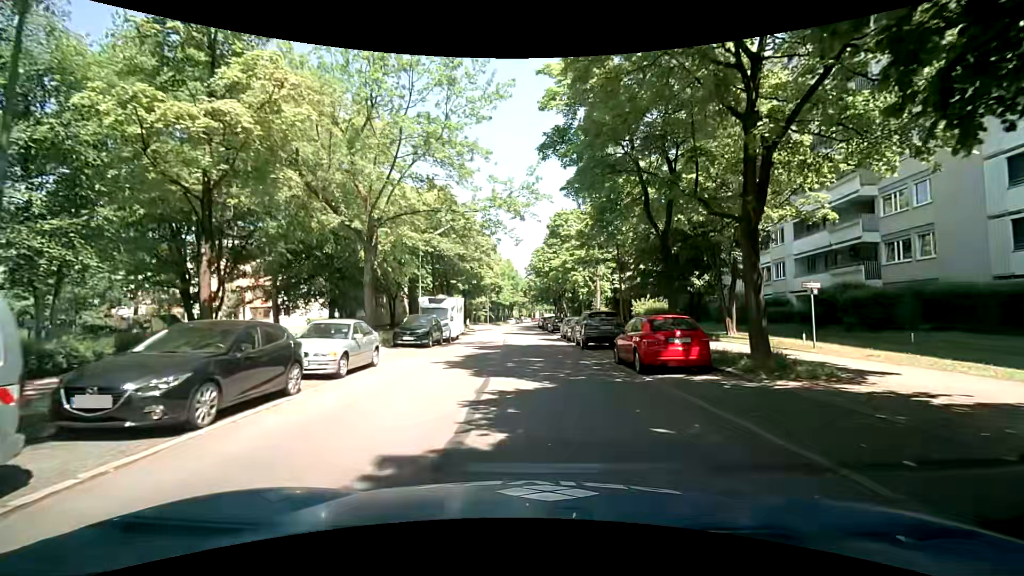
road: residential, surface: asphalt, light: Day
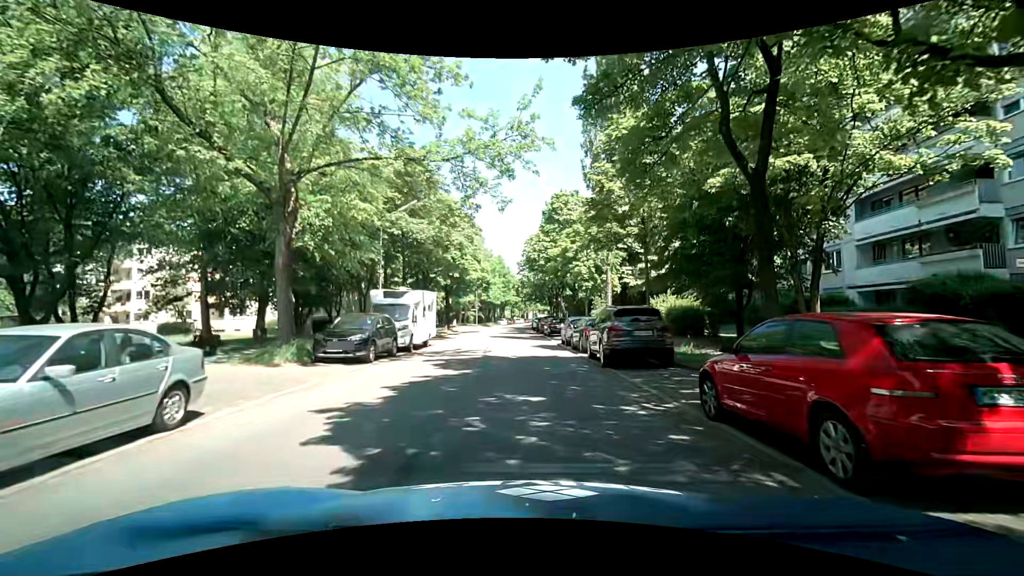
(+0.1, +8.2) m; +2°
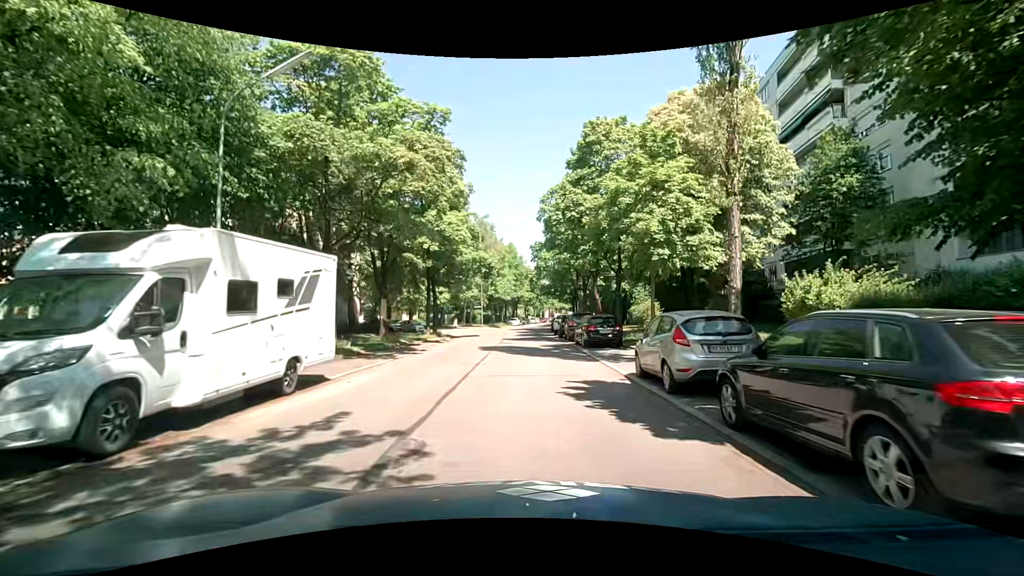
(-0.5, +16.3) m; -3°
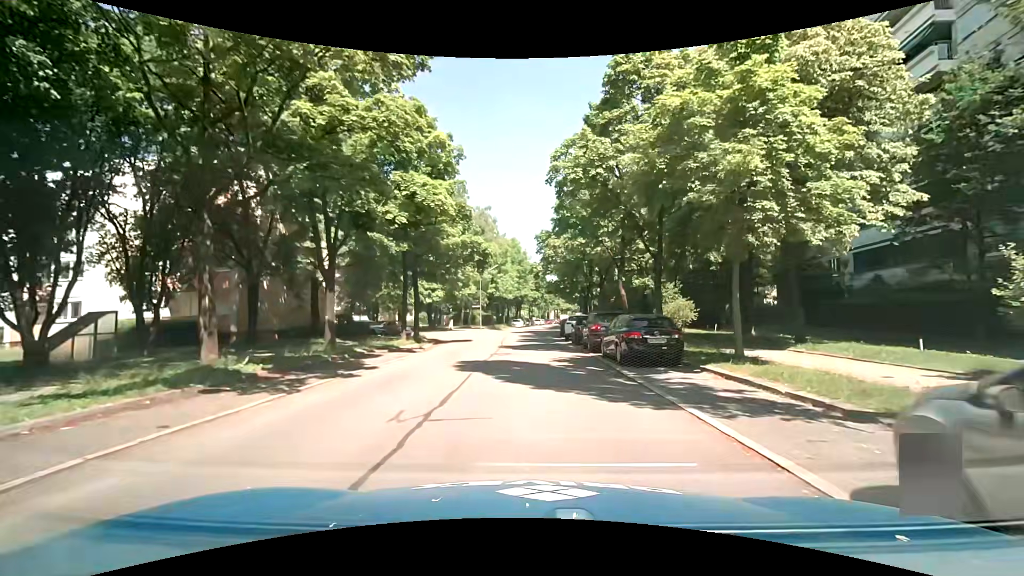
(0.0, +8.1) m; 0°
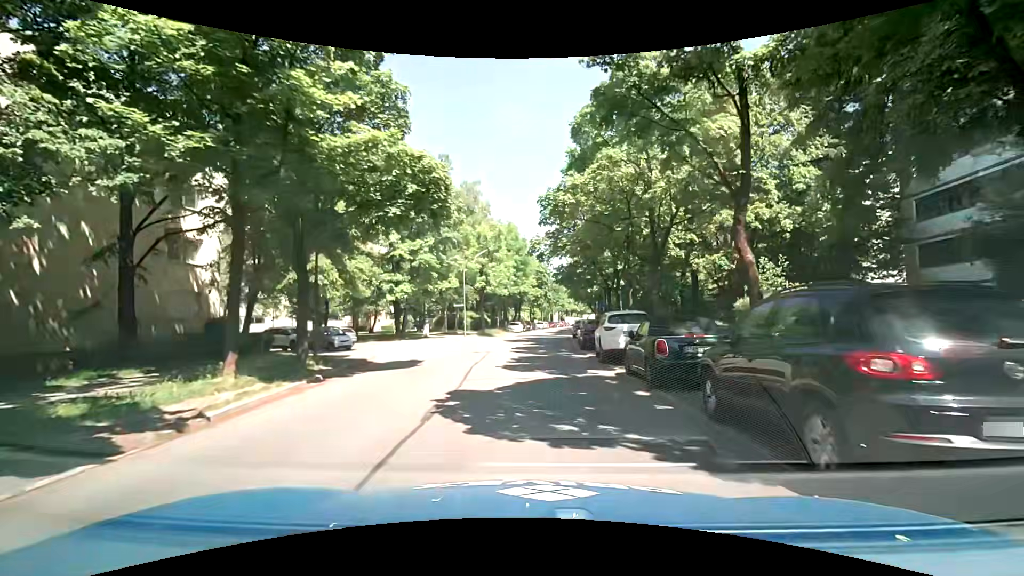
(0.0, +16.2) m; -1°
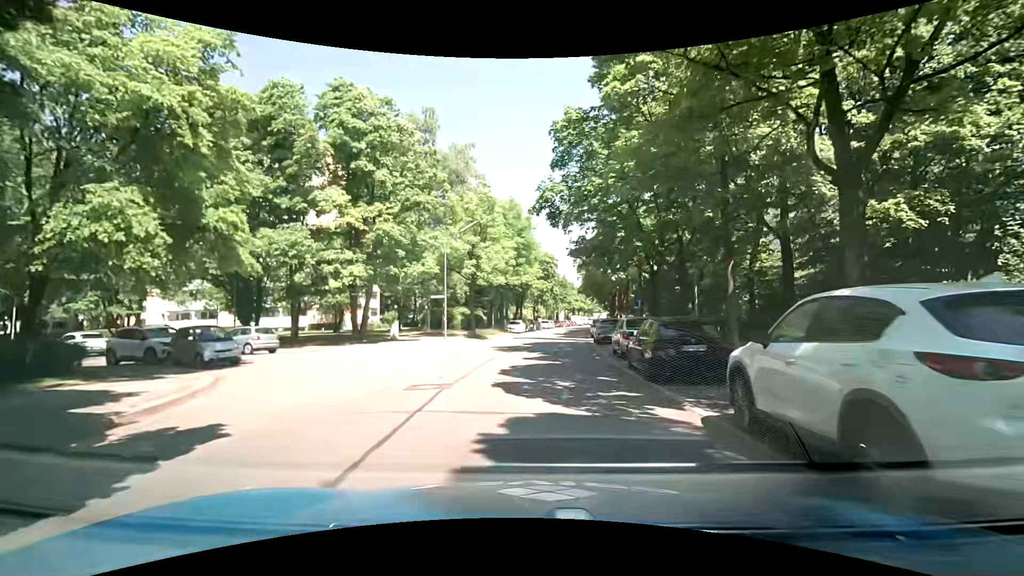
(+0.1, +12.8) m; +1°
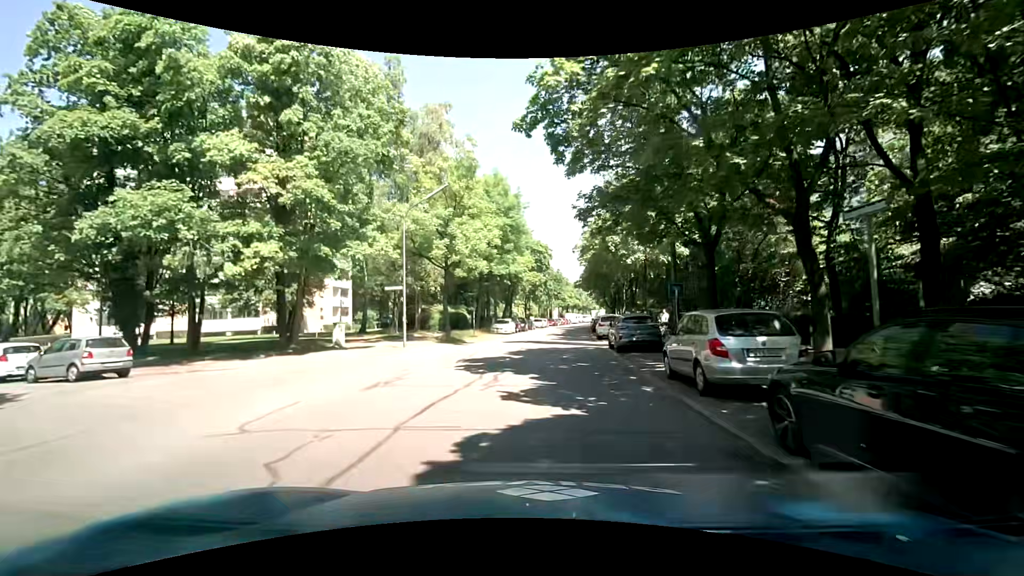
(0.0, +9.2) m; +1°
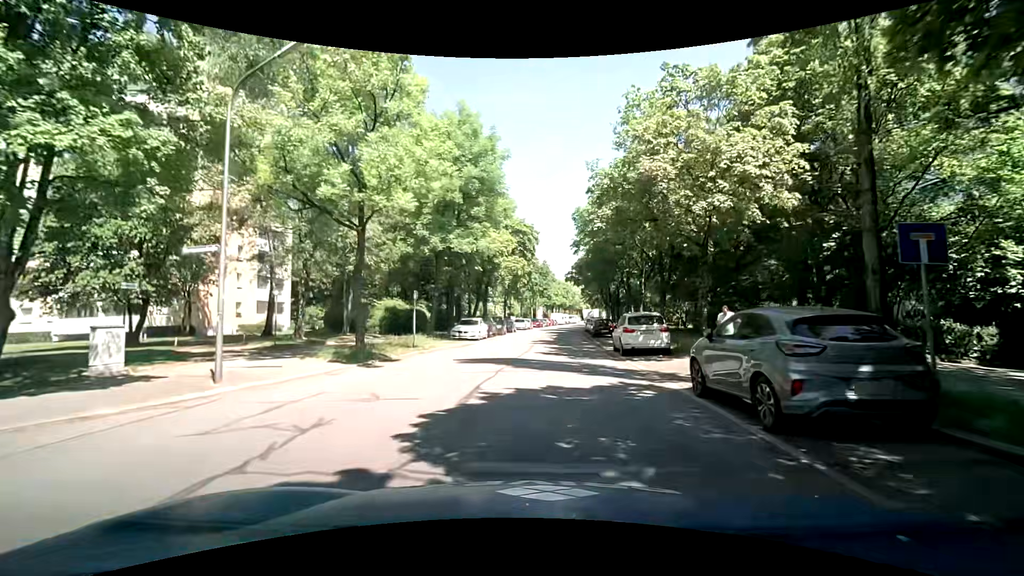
(+0.2, +13.9) m; +3°
(0, +10) (0, +20) (+1, +30) (+2, +40) (+2, +50) (+3, +60) (+4, +70) (+5, +80) (+6, +90) (+8, +100) m
